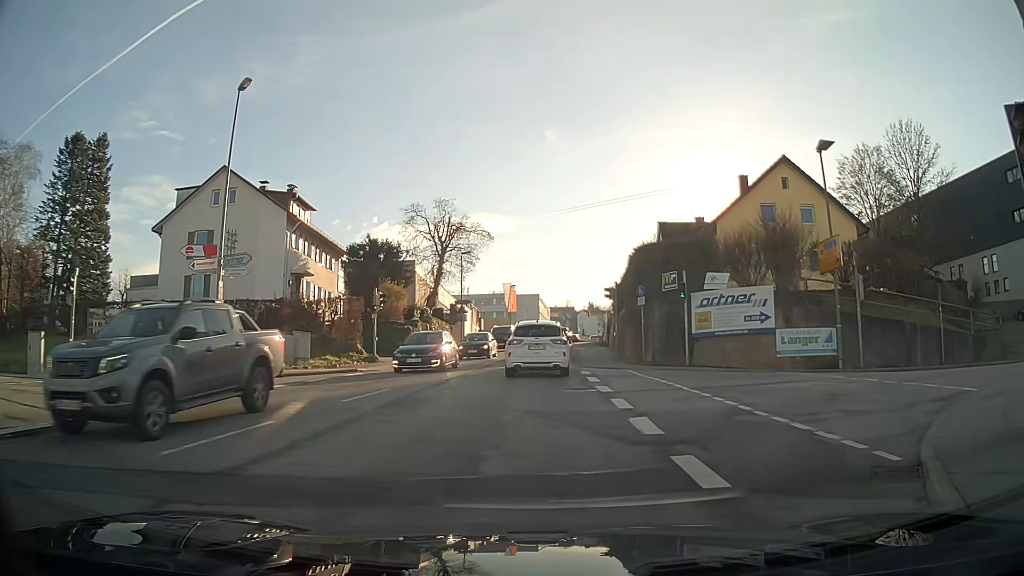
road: tertiary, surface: asphalt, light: Day
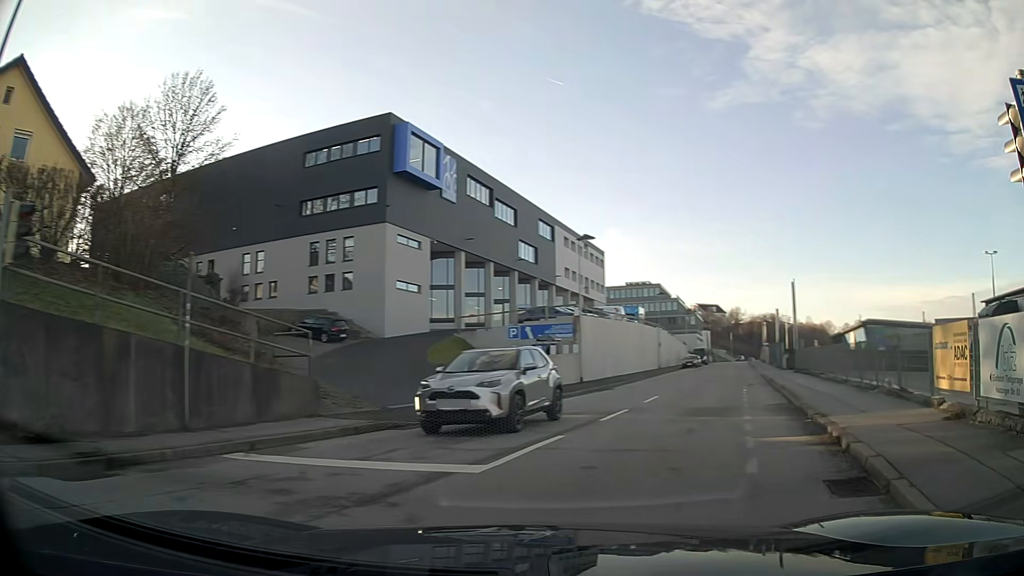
(+7.3, +12.5) m; +66°
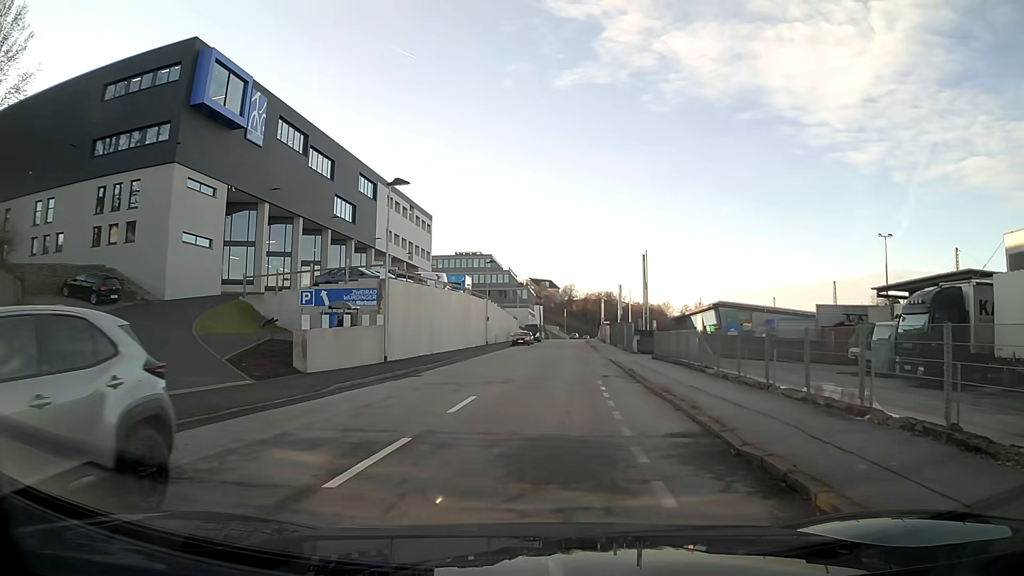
(+1.2, +7.7) m; +13°
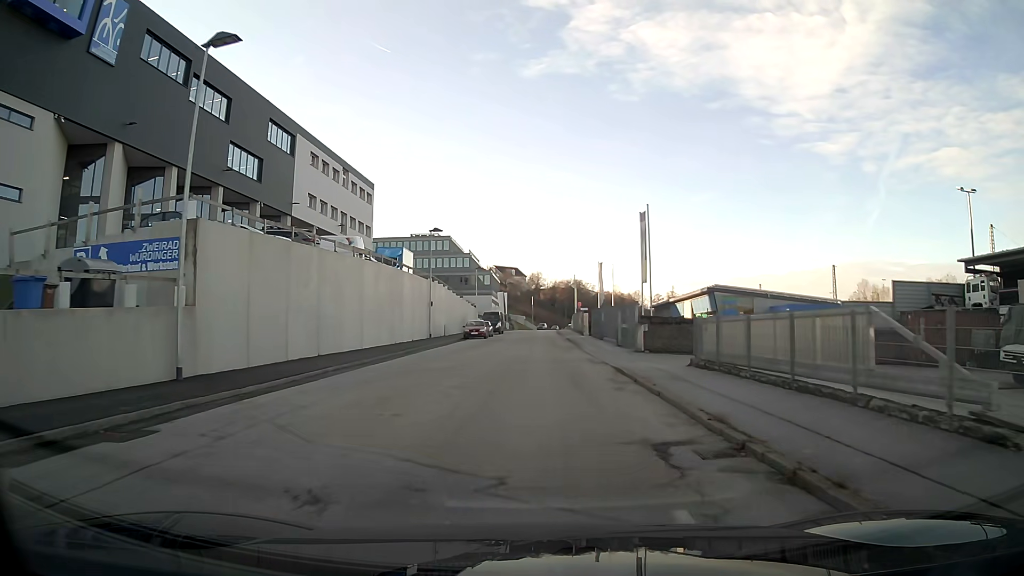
(+0.5, +16.0) m; +2°
(0, +10) (0, +20) (0, +30) (0, +40) (0, +50) (0, +60) (+1, +70) (+1, +80) (+1, +90) (+2, +100) m
